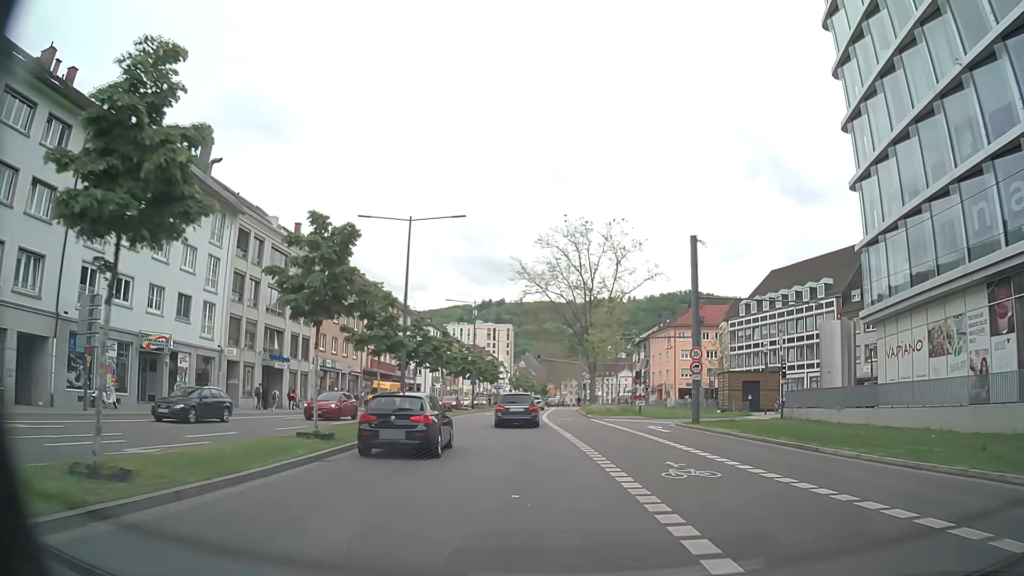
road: primary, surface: asphalt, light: Day
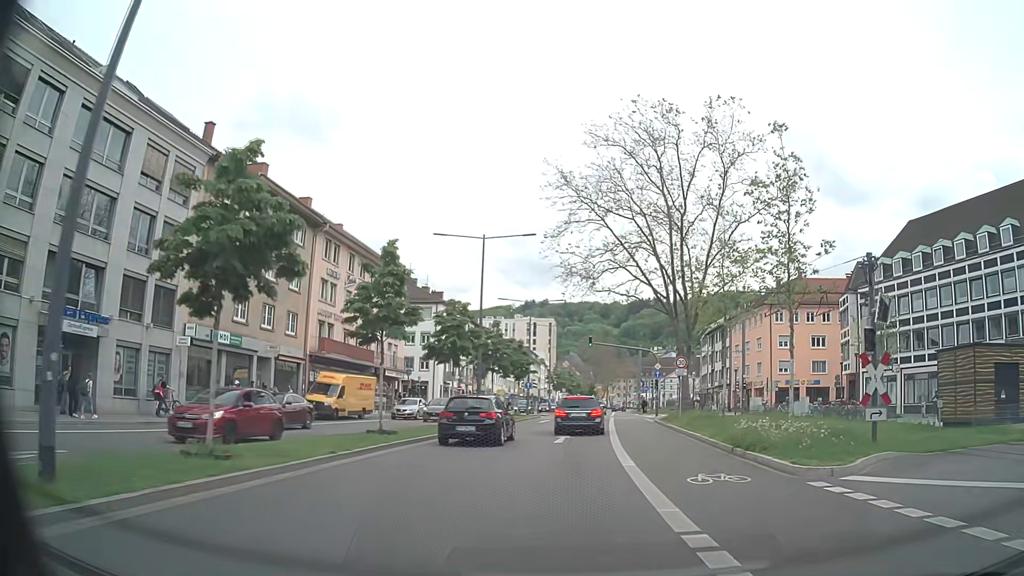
(-0.8, +26.8) m; -2°
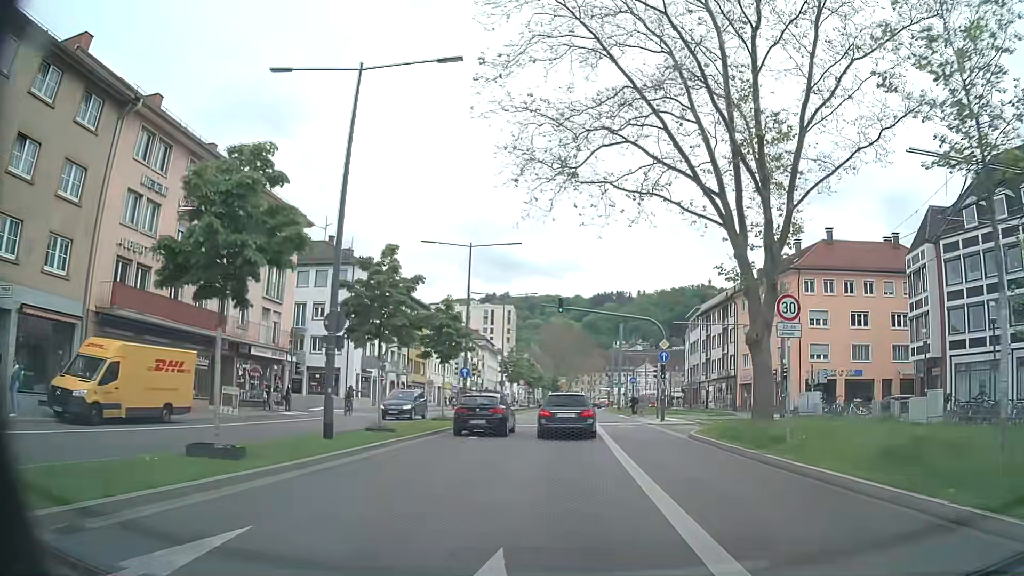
(+0.4, +19.6) m; +3°
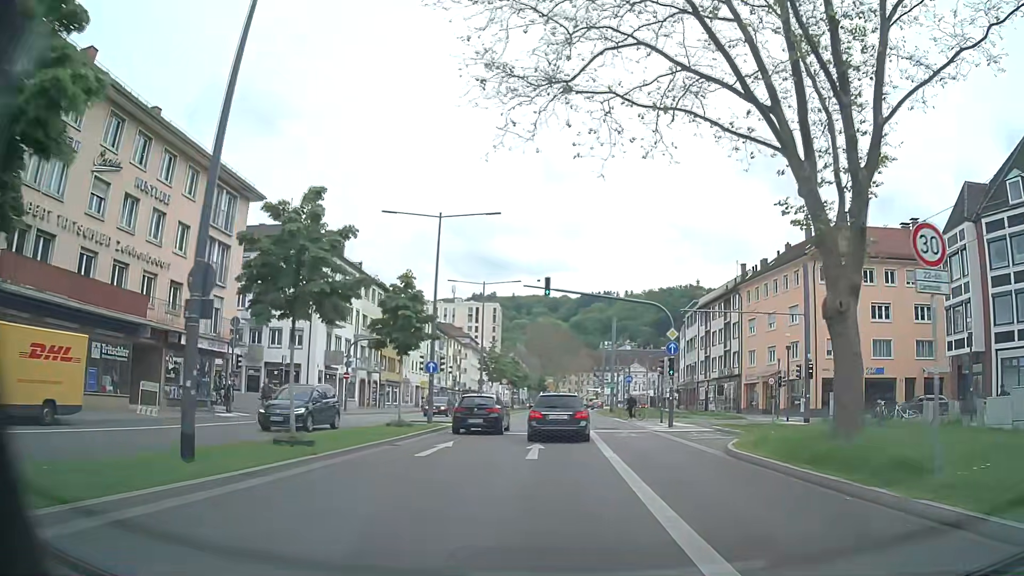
(0.0, +6.3) m; +1°
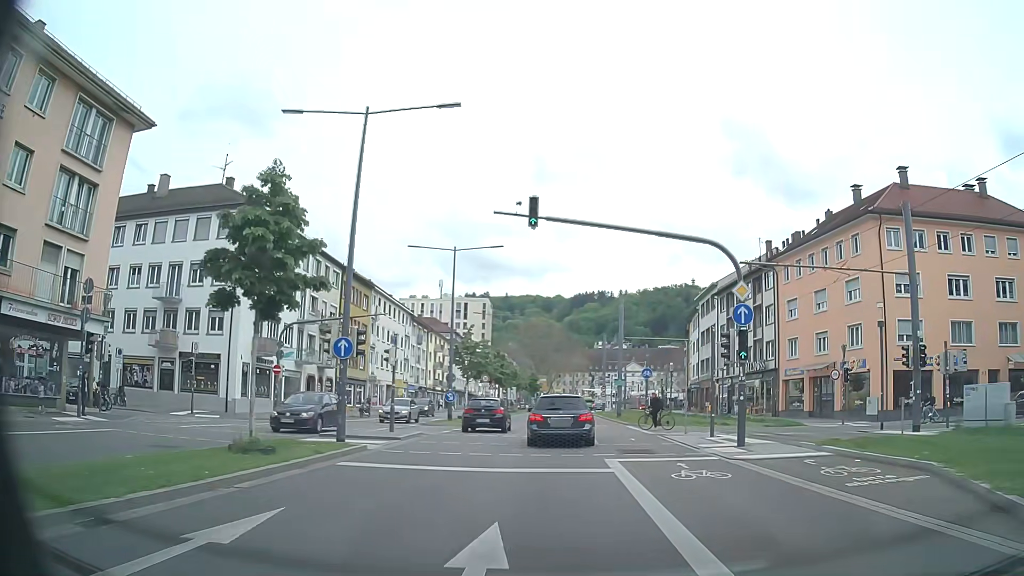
(+0.1, +12.2) m; 0°
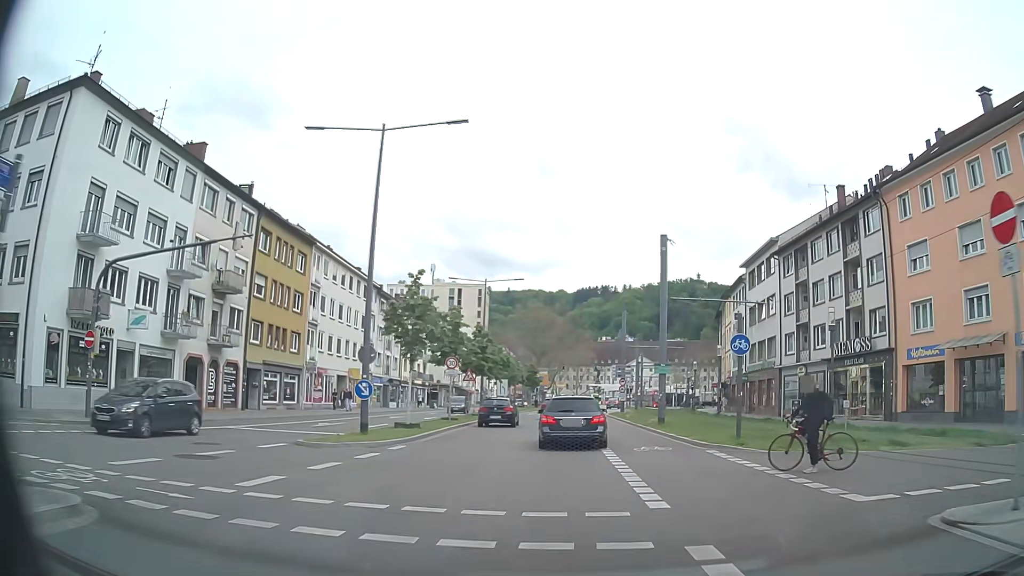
(0.0, +18.1) m; 0°
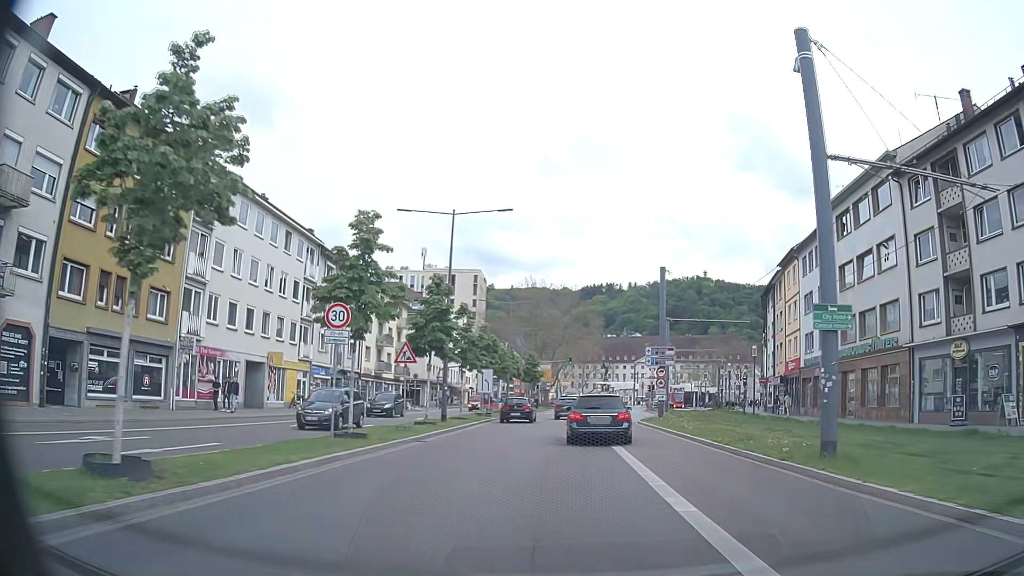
(0.0, +18.5) m; 0°
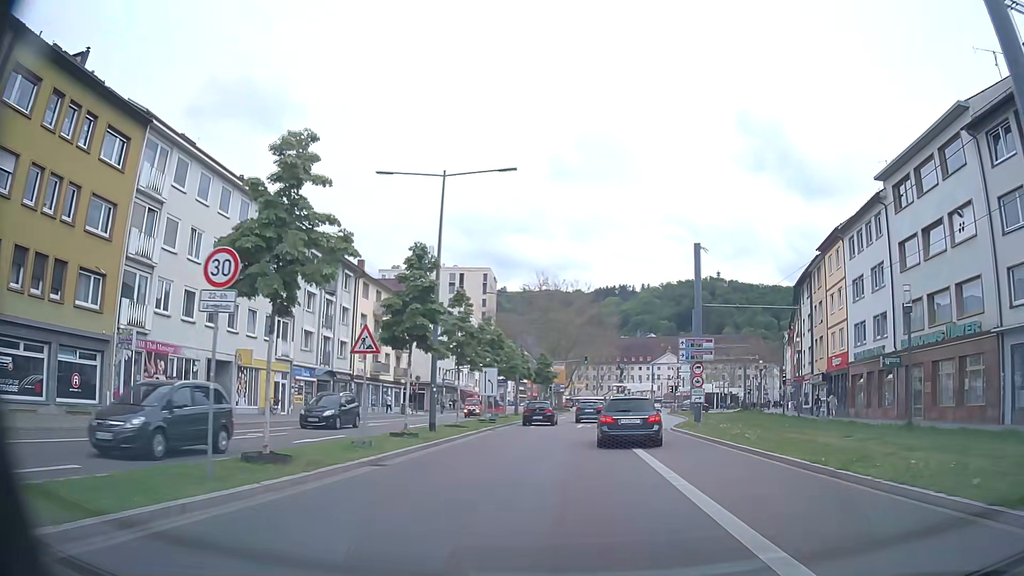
(0.0, +6.3) m; -1°
(0, +10) (-1, +20) (-1, +30) (-1, +40) (0, +50) (+1, +60) (+2, +70) (+3, +80) (+3, +90) (+4, +100) m
